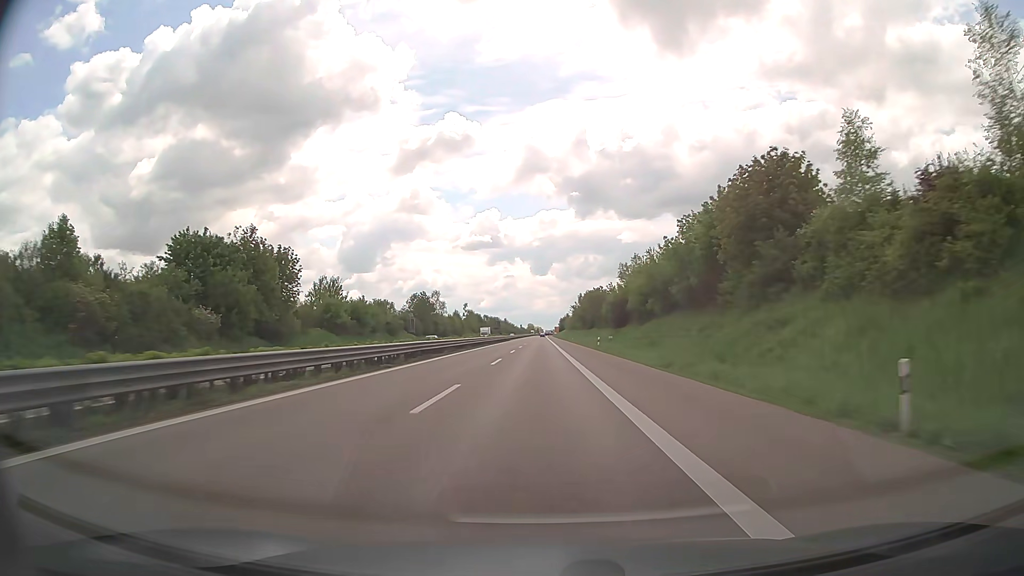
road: trunk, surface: asphalt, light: Day
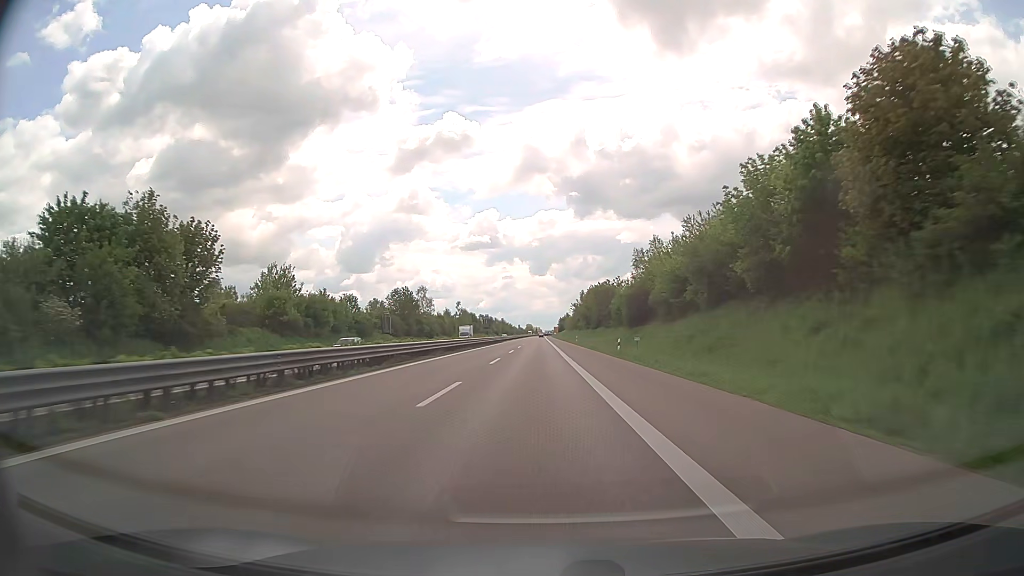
(0.0, +16.9) m; 0°
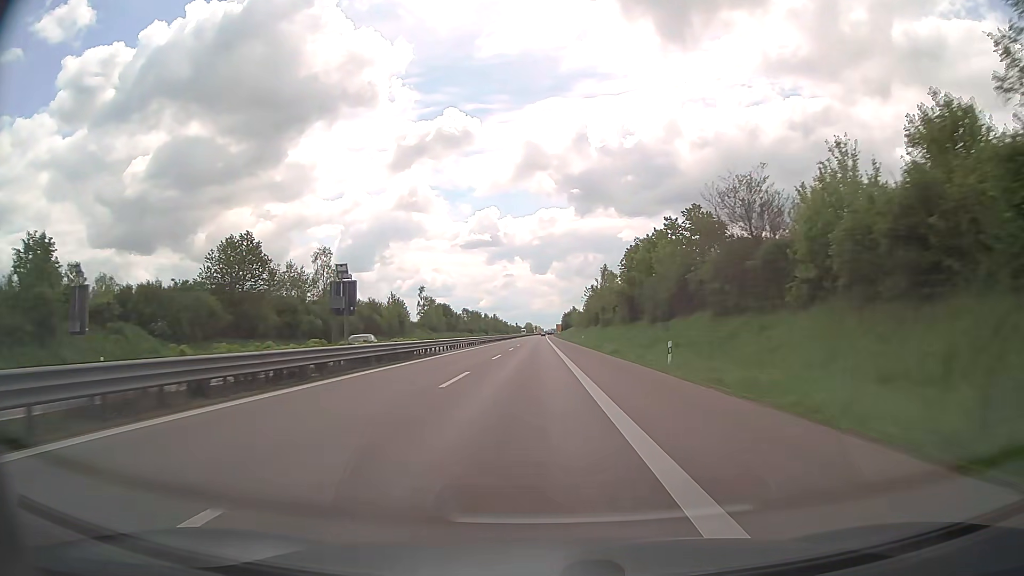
(-0.1, +67.9) m; 0°
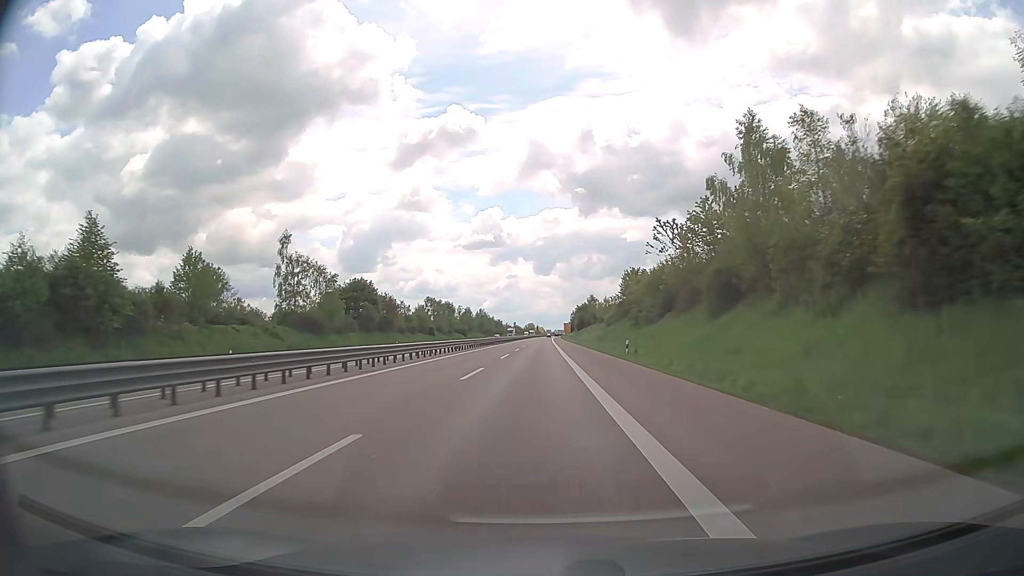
(-0.3, +85.8) m; 0°
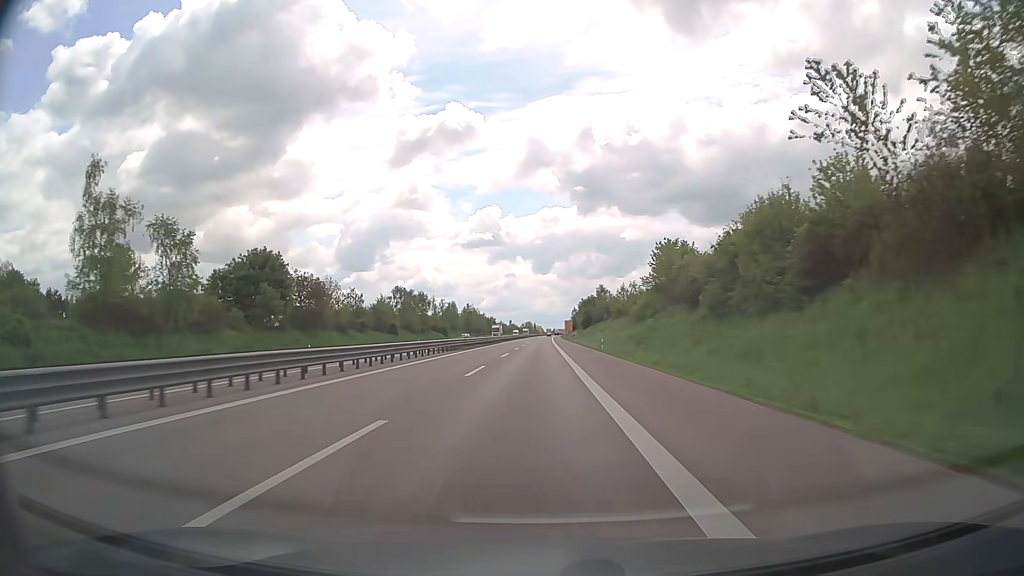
(0.0, +34.5) m; 0°
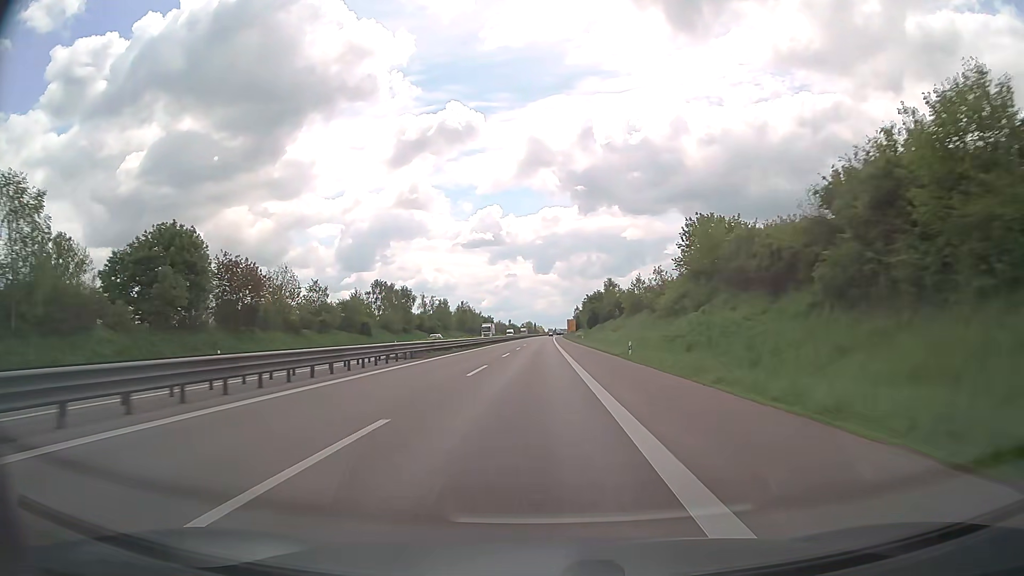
(0.0, +17.3) m; 0°
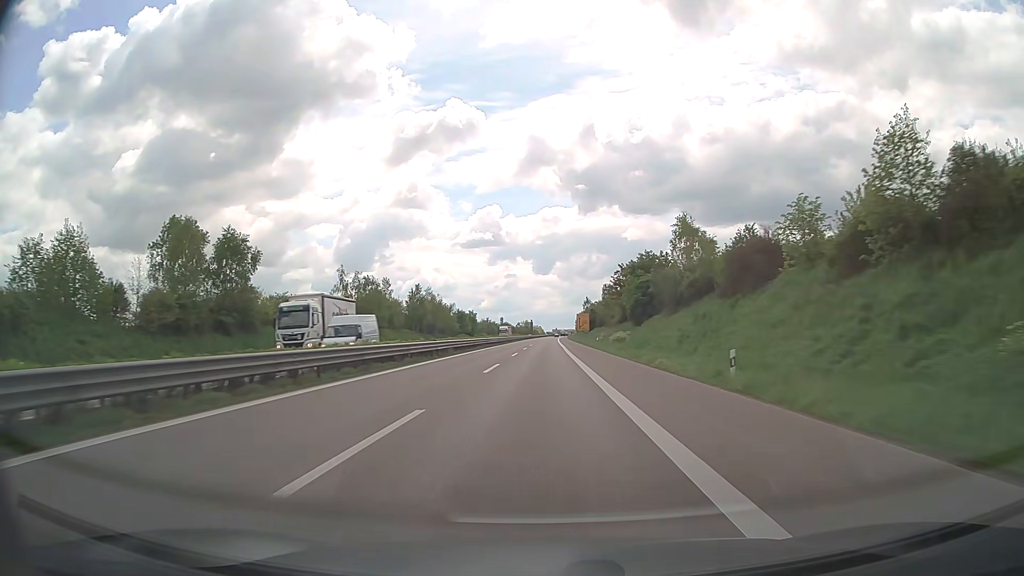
(-0.3, +69.1) m; 0°
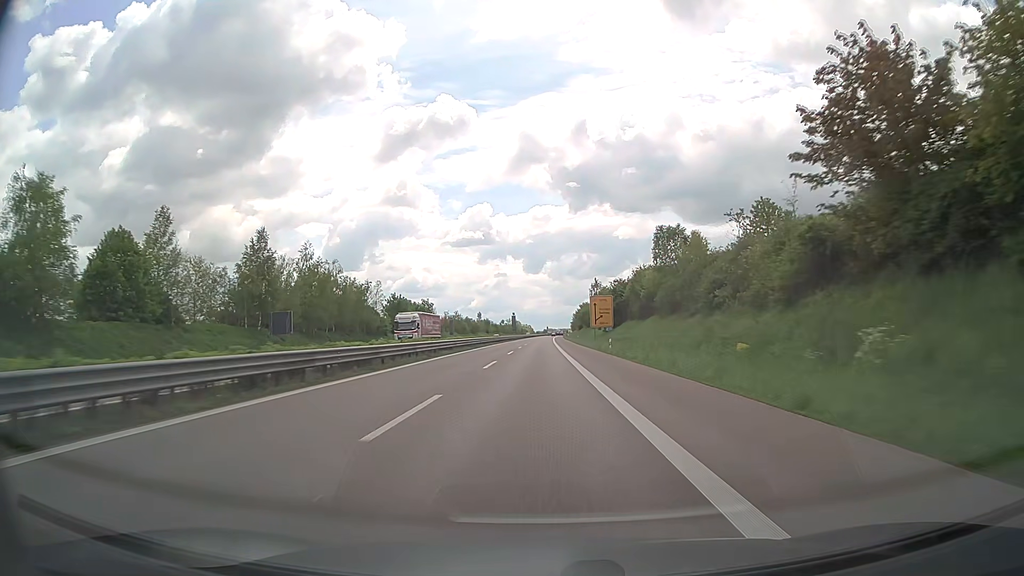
(+0.4, +69.0) m; +1°
(0, +10) (0, +20) (0, +30) (0, +40) (0, +50) (0, +60) (0, +70) (0, +80) (0, +90) (0, +100) m
